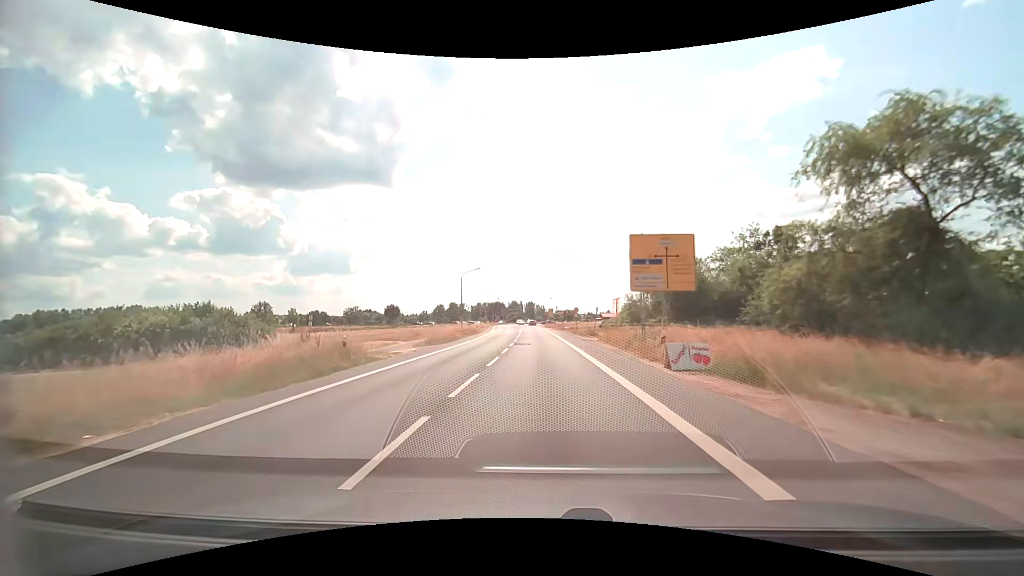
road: secondary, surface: asphalt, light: Day
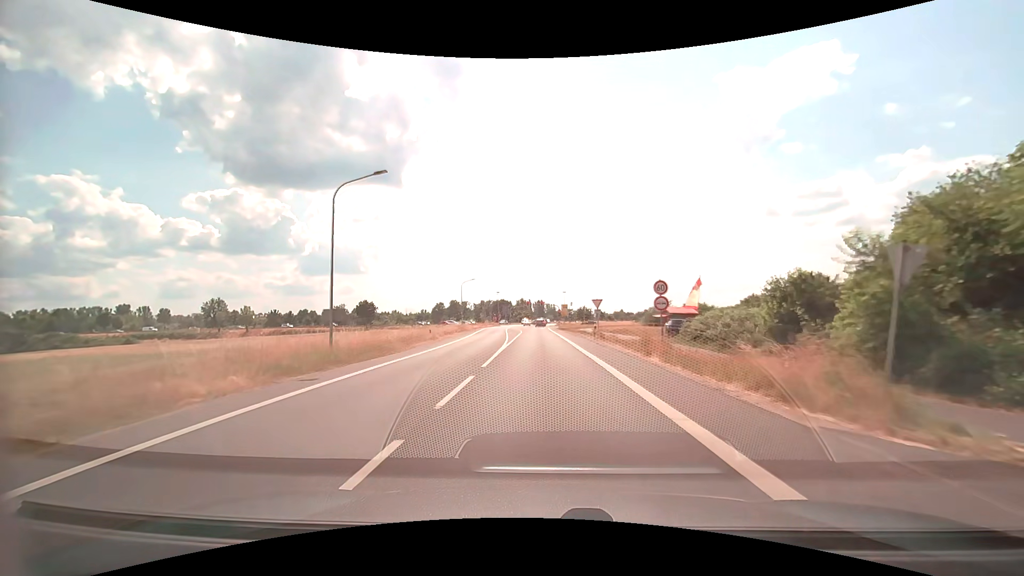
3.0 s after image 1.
(-0.7, +37.8) m; -2°
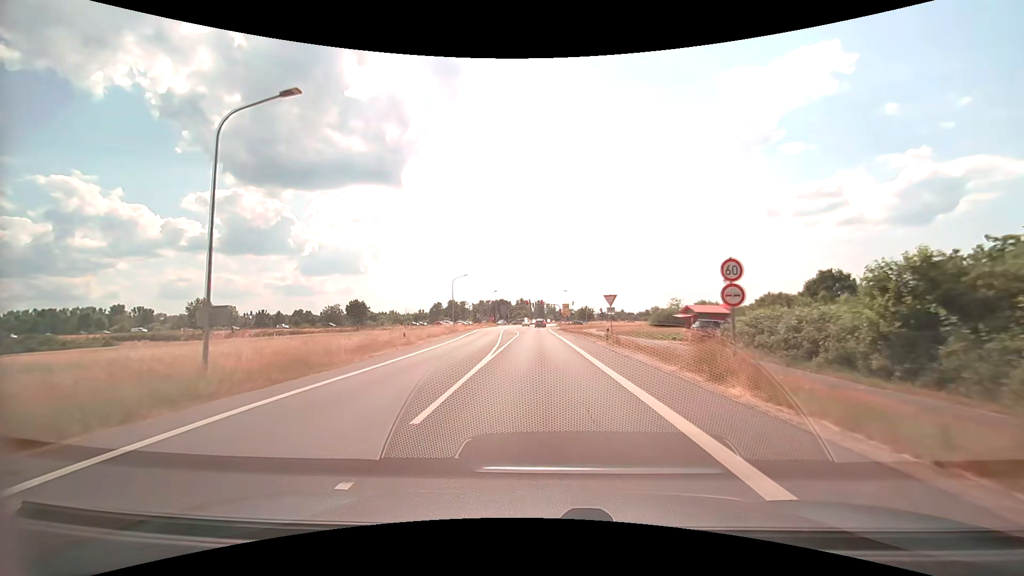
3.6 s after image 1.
(0.0, +7.5) m; 0°
(0, +10) (0, +20) (0, +30) (-1, +40) (-1, +50) (-1, +60) (-1, +70) (-1, +80) (-1, +90) (-1, +100) m
